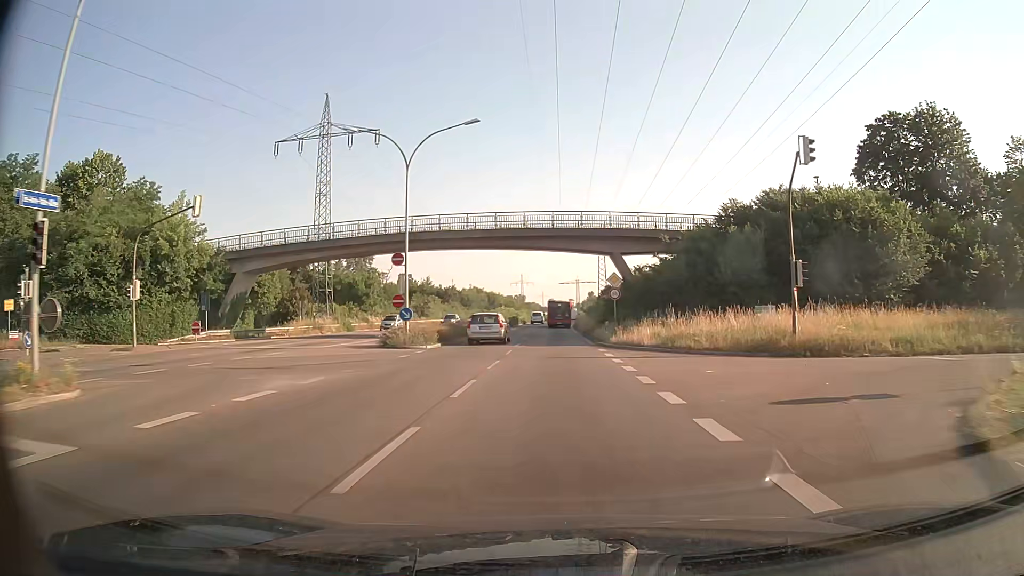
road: primary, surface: asphalt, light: Day
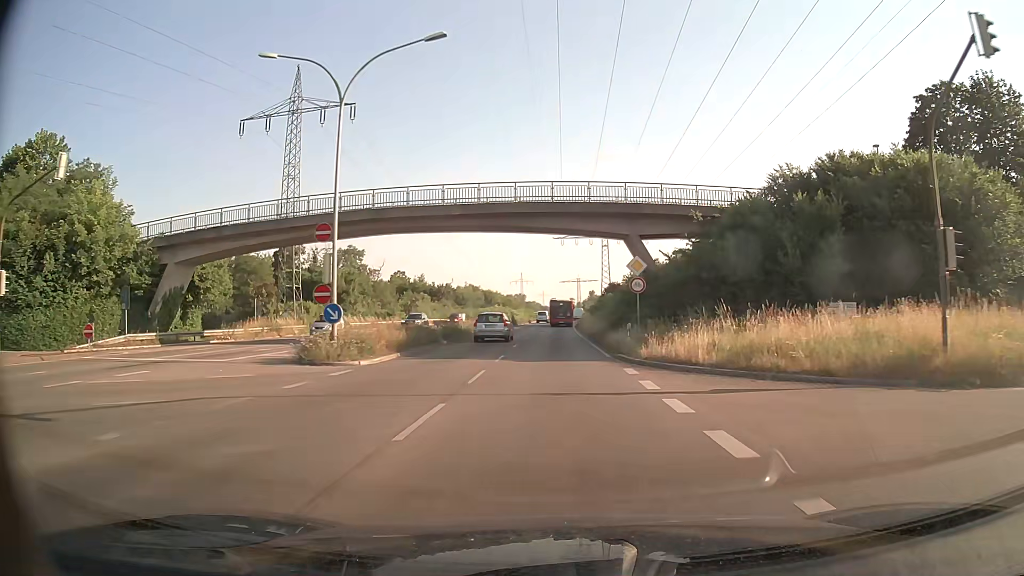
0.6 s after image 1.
(0.0, +9.9) m; 0°
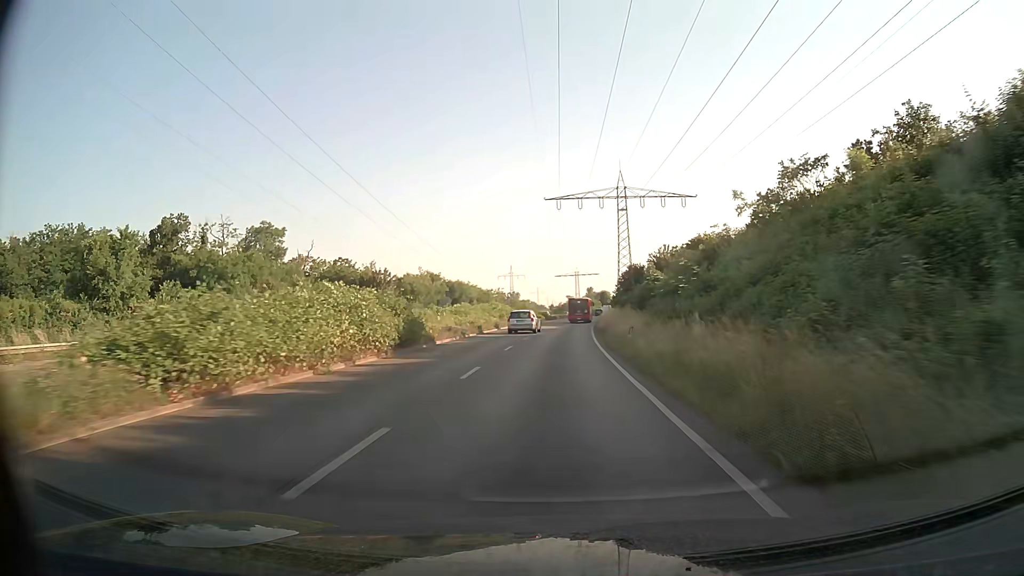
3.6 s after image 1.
(0.0, +50.7) m; 0°
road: trunk
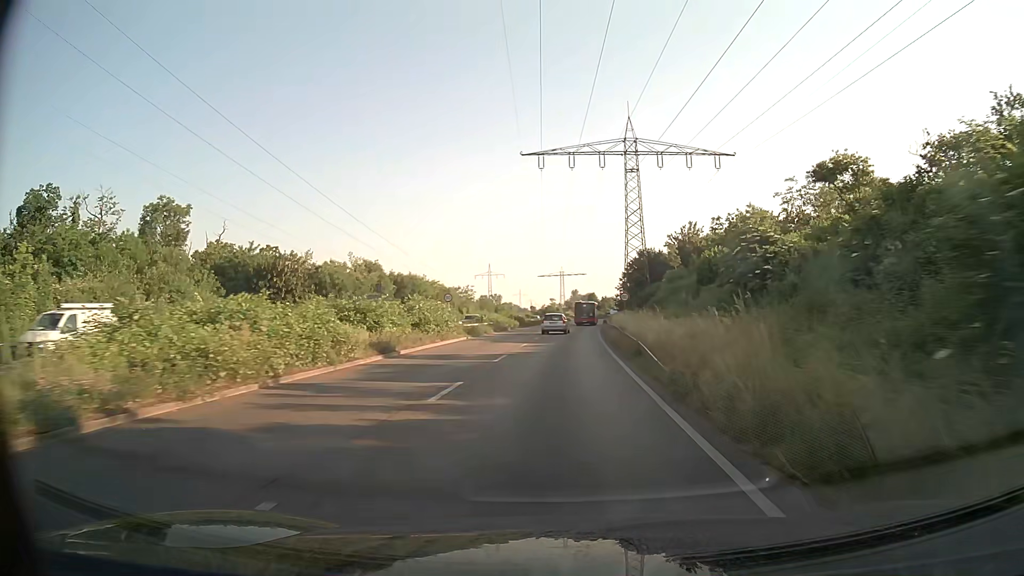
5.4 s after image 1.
(+0.3, +31.2) m; +1°
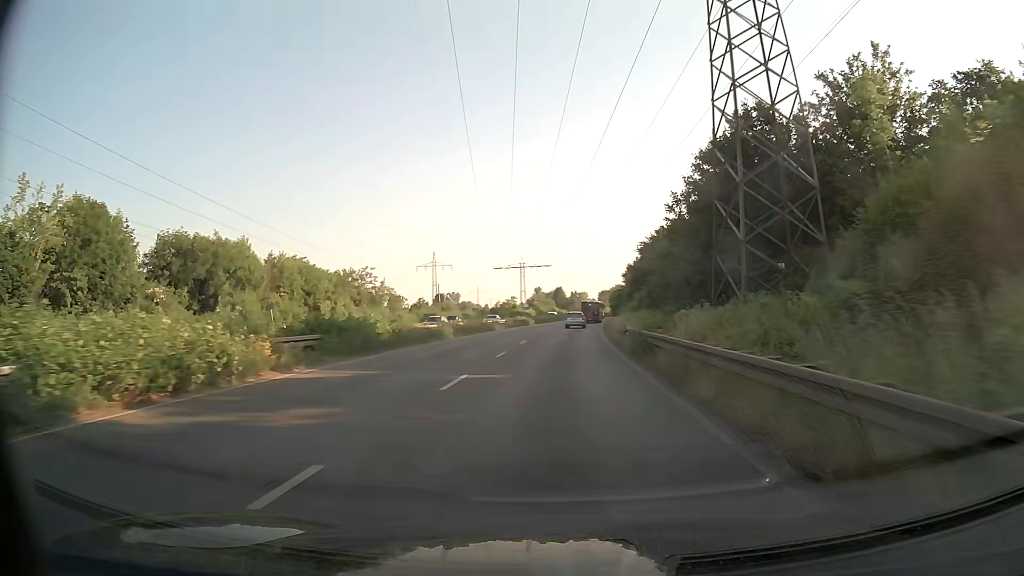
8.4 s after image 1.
(+1.6, +52.8) m; +3°
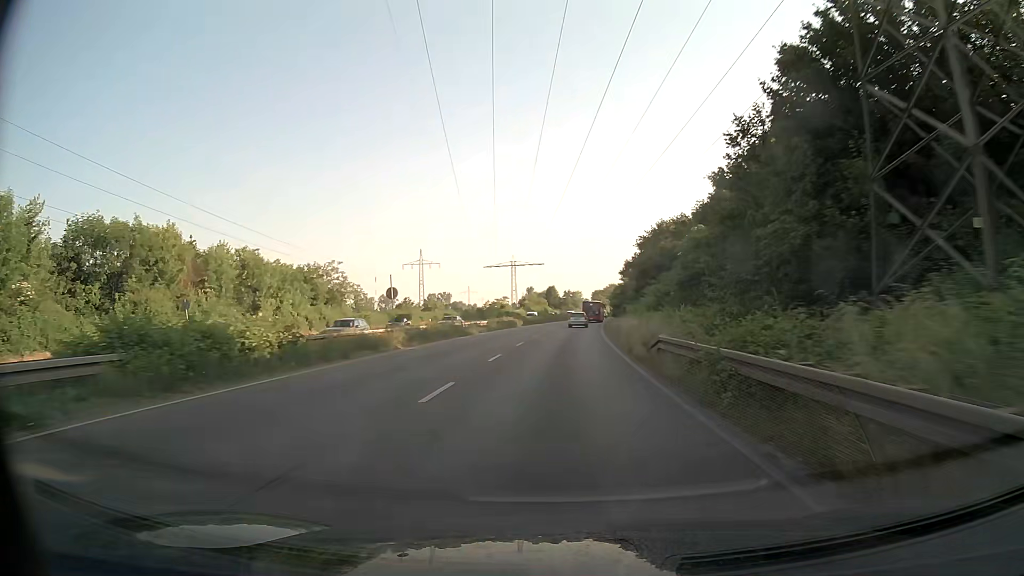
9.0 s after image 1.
(0.0, +10.7) m; 0°
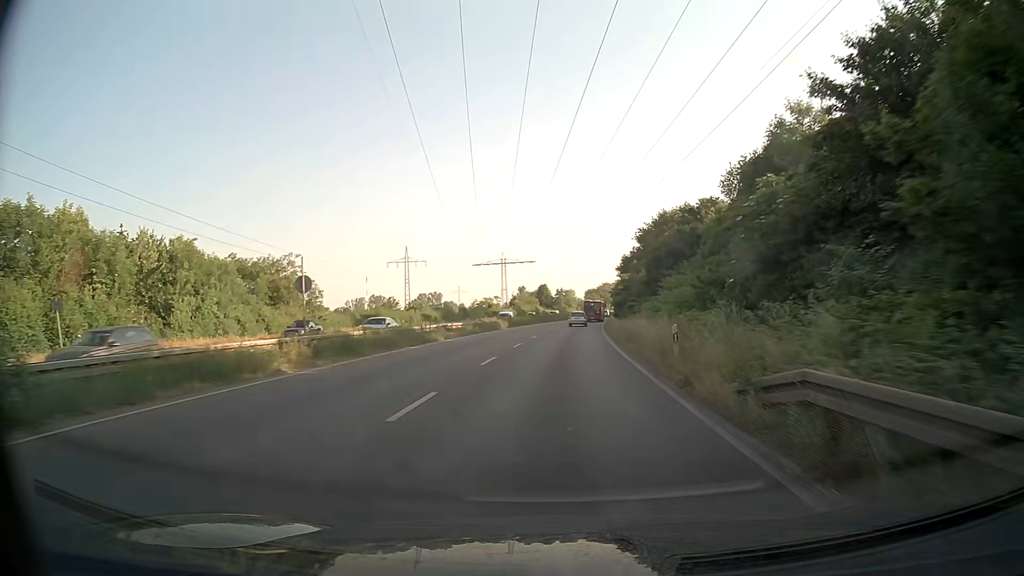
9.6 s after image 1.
(+0.1, +10.7) m; +1°
(0, +10) (0, +20) (0, +30) (+1, +40) (+1, +50) (+2, +60) (+2, +70) (+3, +80) (+4, +90) (+5, +100) m
